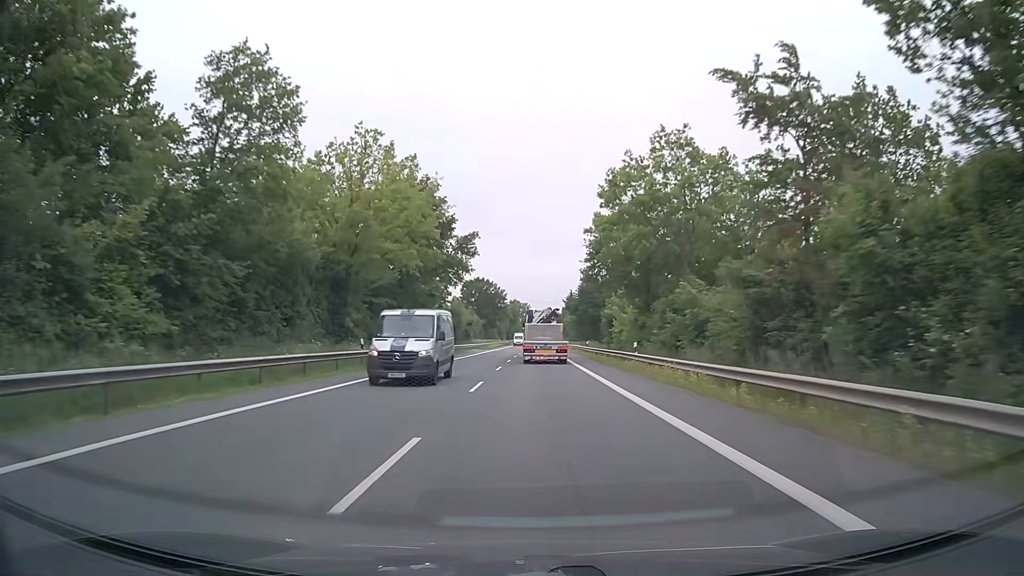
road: primary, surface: asphalt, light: Day
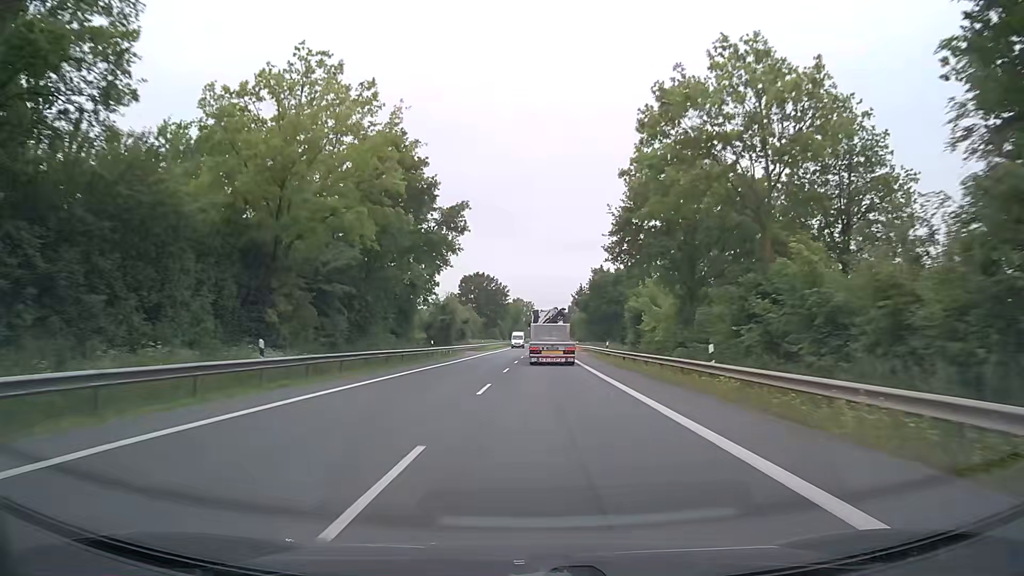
(0.0, +12.7) m; -1°
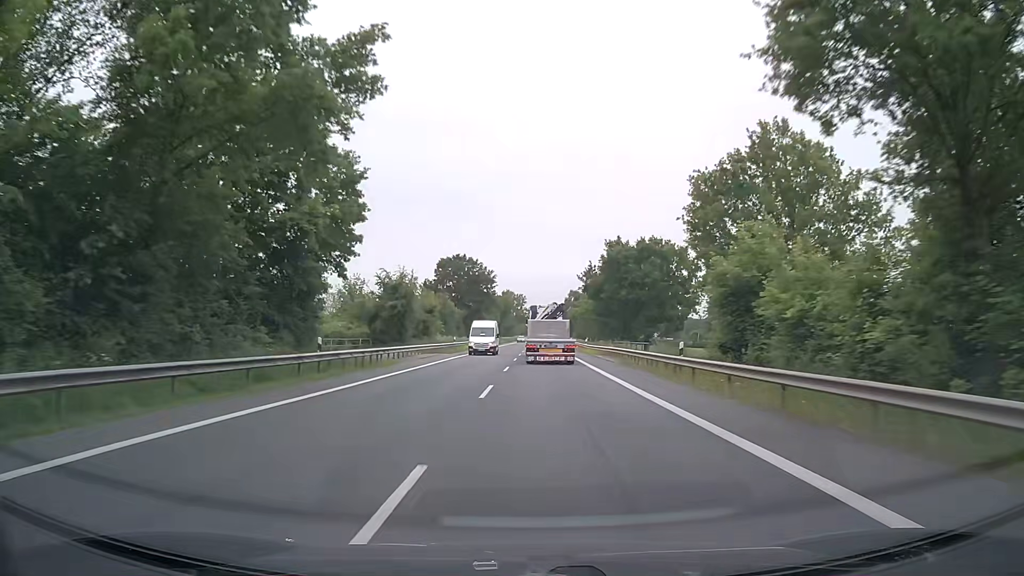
(+0.2, +25.5) m; +1°
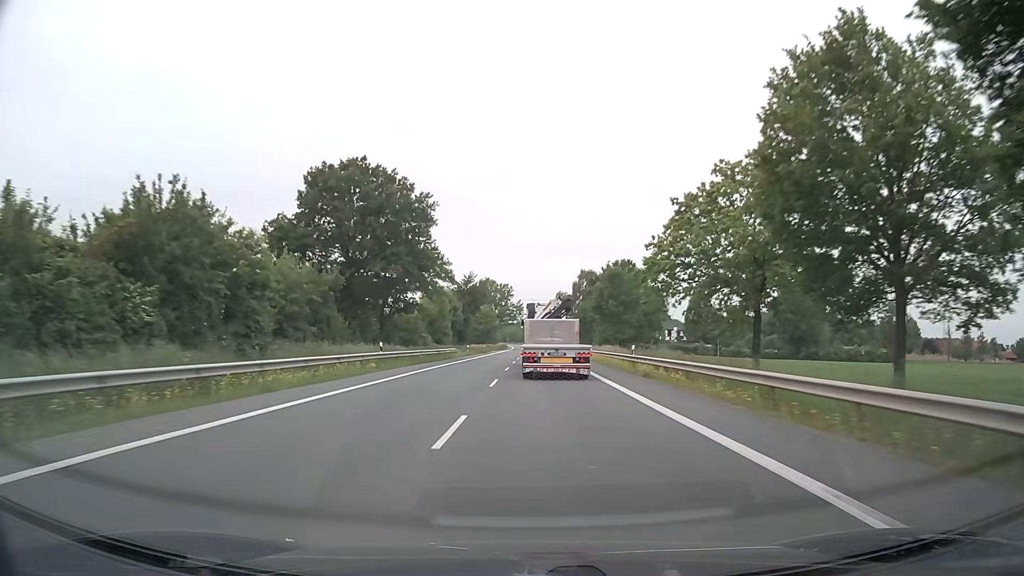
(+1.0, +67.5) m; +1°
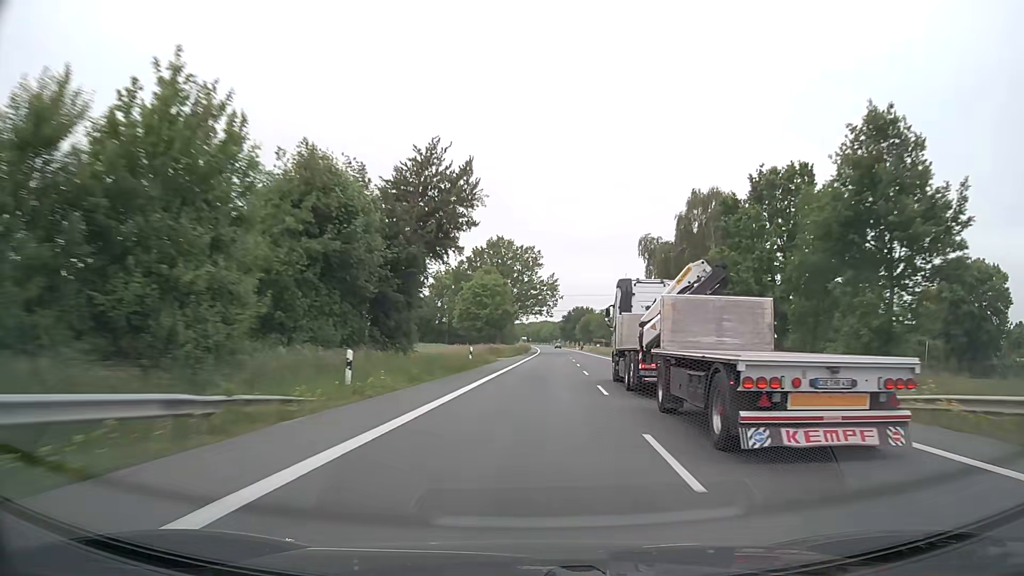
(-2.3, +63.2) m; -2°
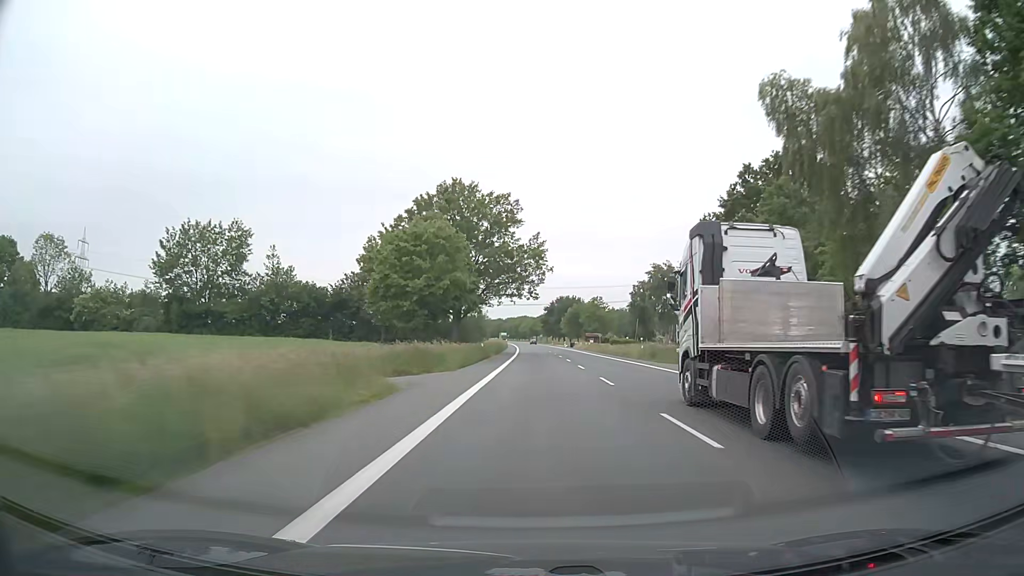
(+0.6, +34.3) m; +2°
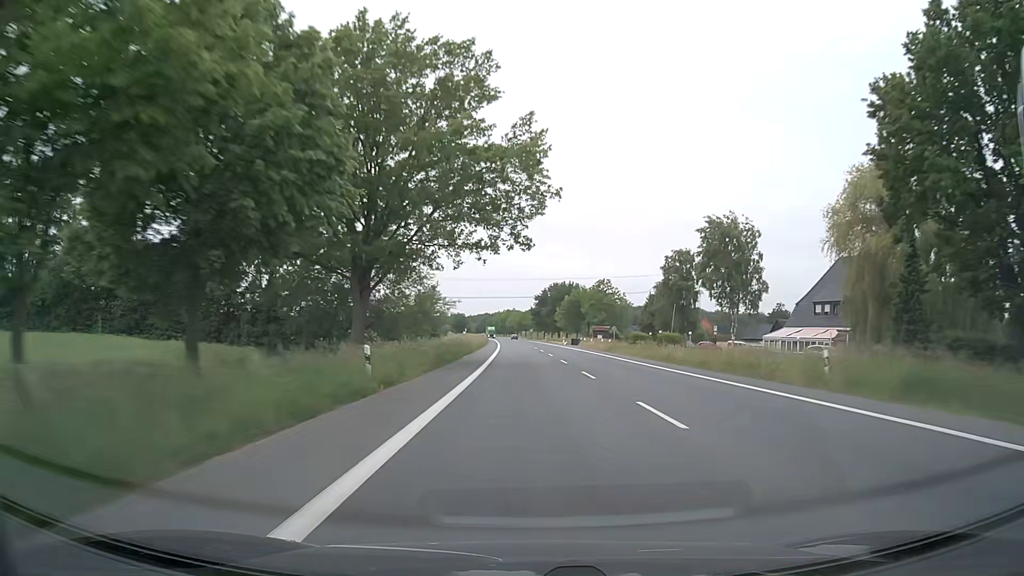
(+0.5, +34.7) m; +1°
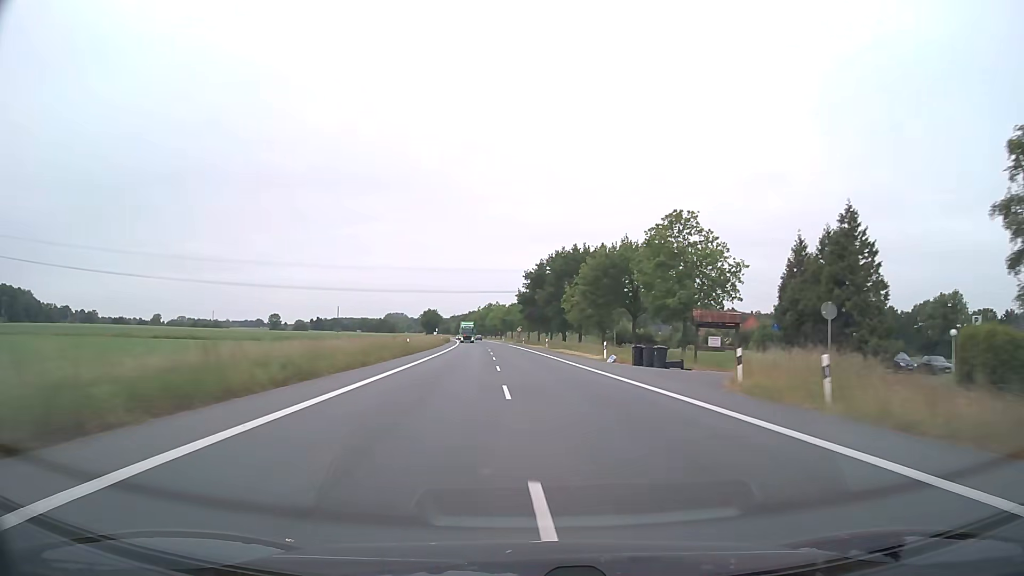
(+0.6, +67.5) m; +1°
(0, +10) (0, +20) (0, +30) (-1, +40) (-1, +50) (-2, +60) (-2, +70) (-3, +80) (-4, +90) (-5, +100) m
